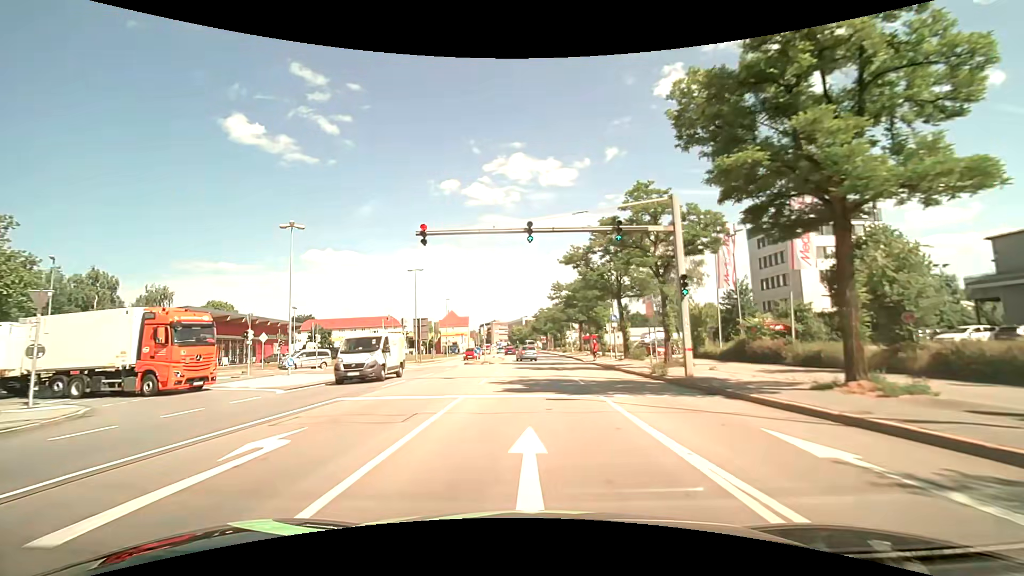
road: primary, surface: asphalt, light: Day
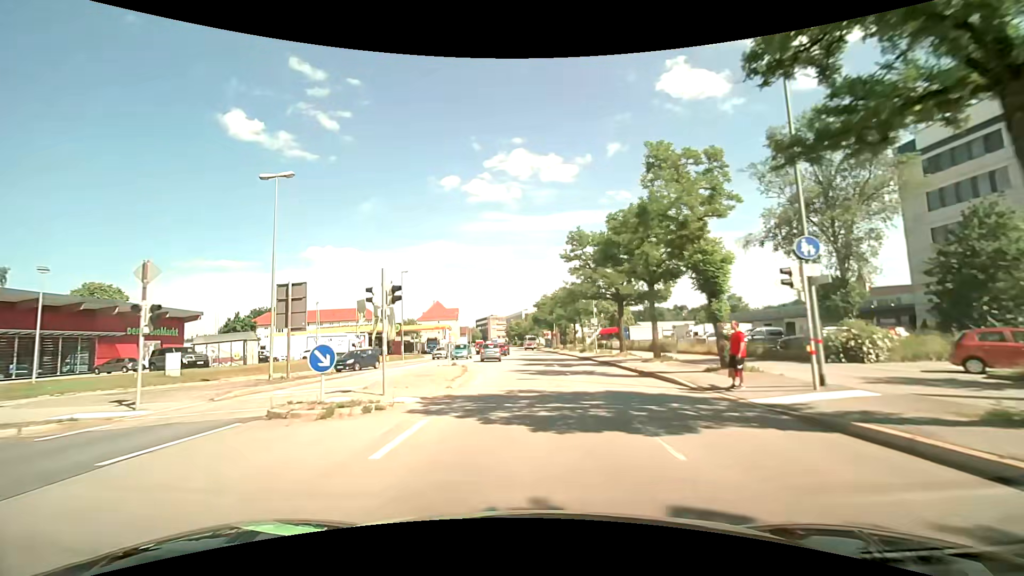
(0.0, +30.3) m; 0°
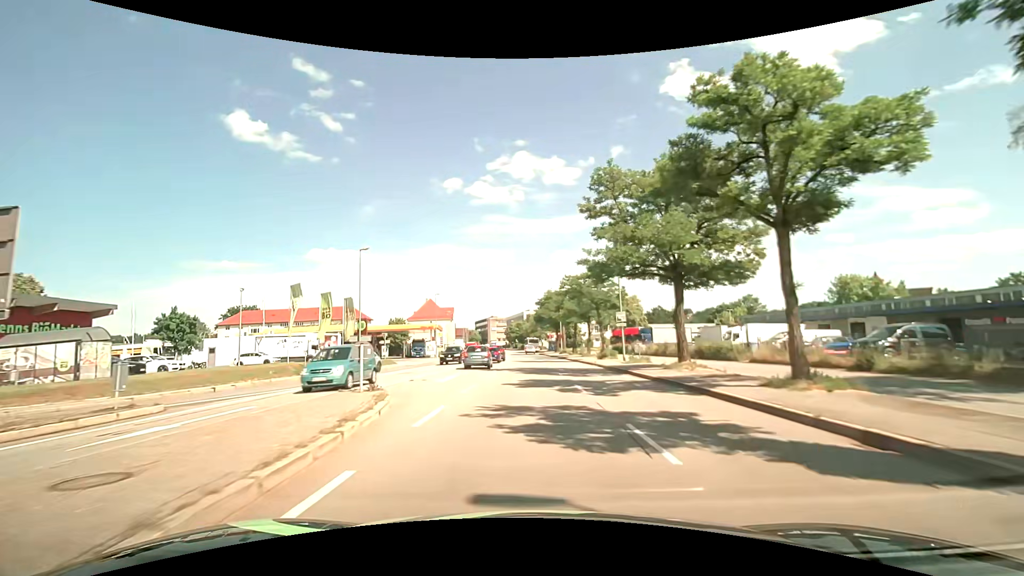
(0.0, +14.8) m; 0°
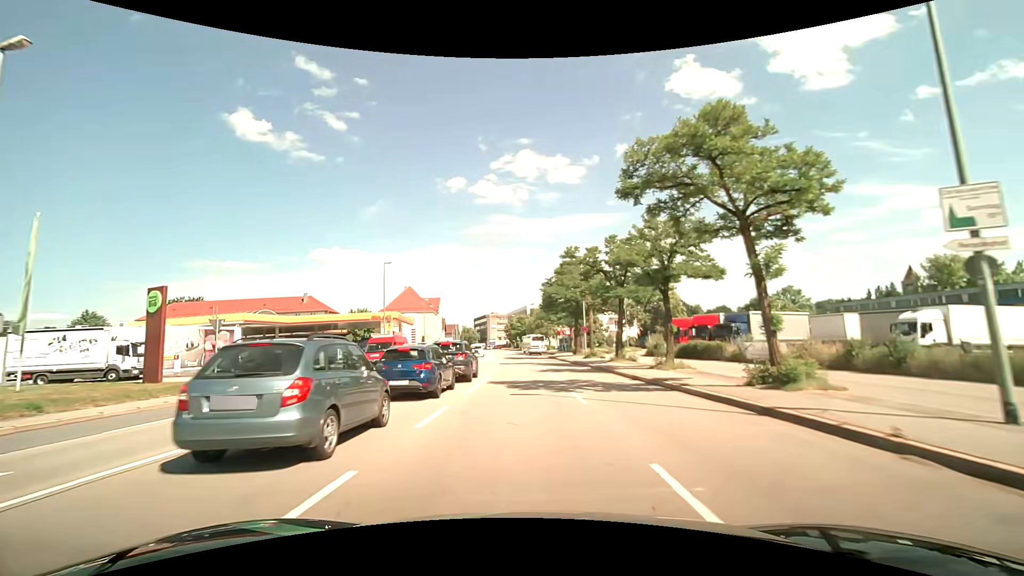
(0.0, +30.1) m; 0°
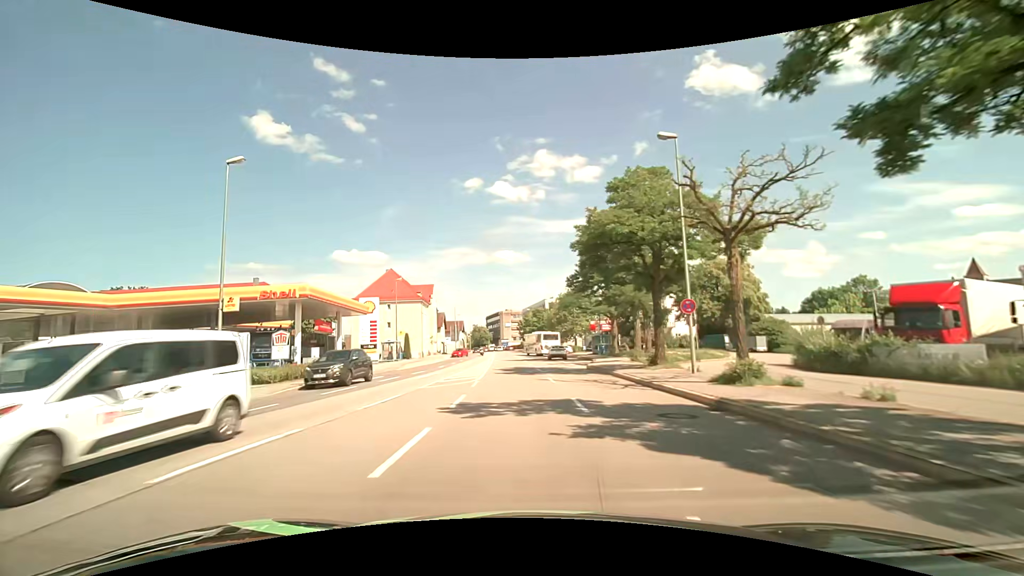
(-0.3, +28.5) m; -2°
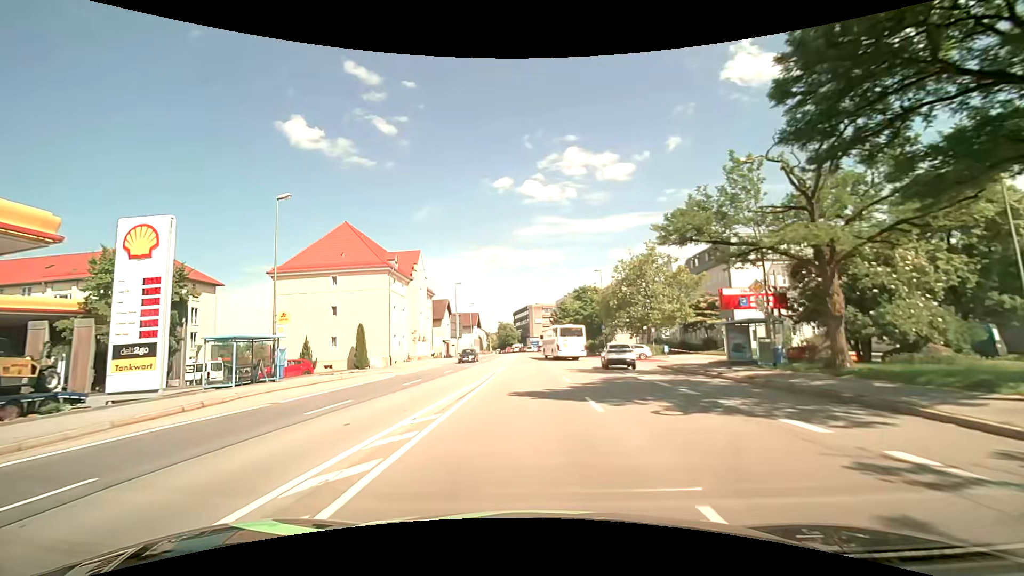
(-1.1, +35.9) m; -4°
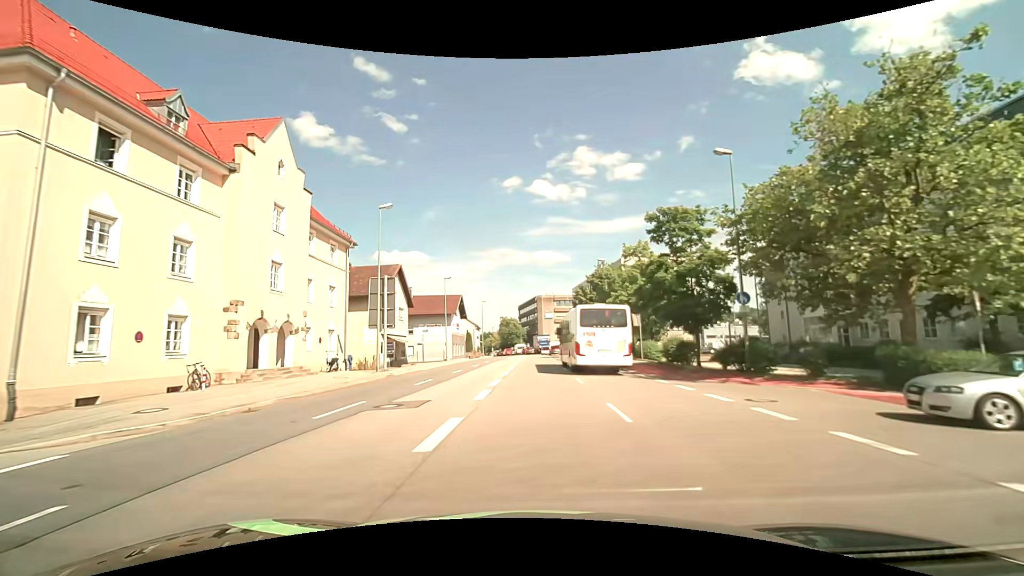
(-0.3, +37.3) m; -1°
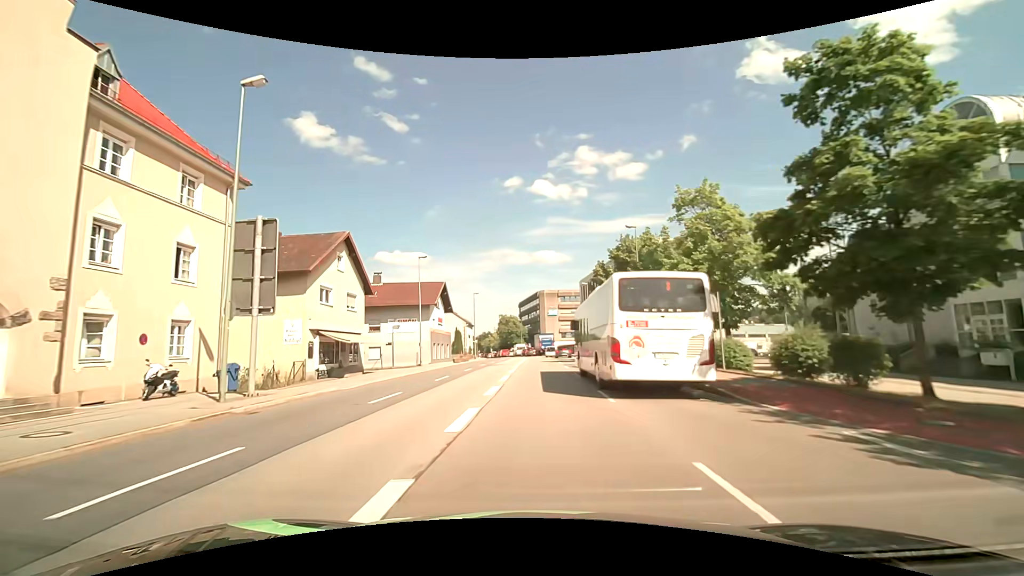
(0.0, +15.1) m; 0°
(0, +10) (0, +20) (0, +30) (0, +40) (0, +50) (+1, +60) (+1, +70) (0, +80) (-1, +90) (-2, +100) m
